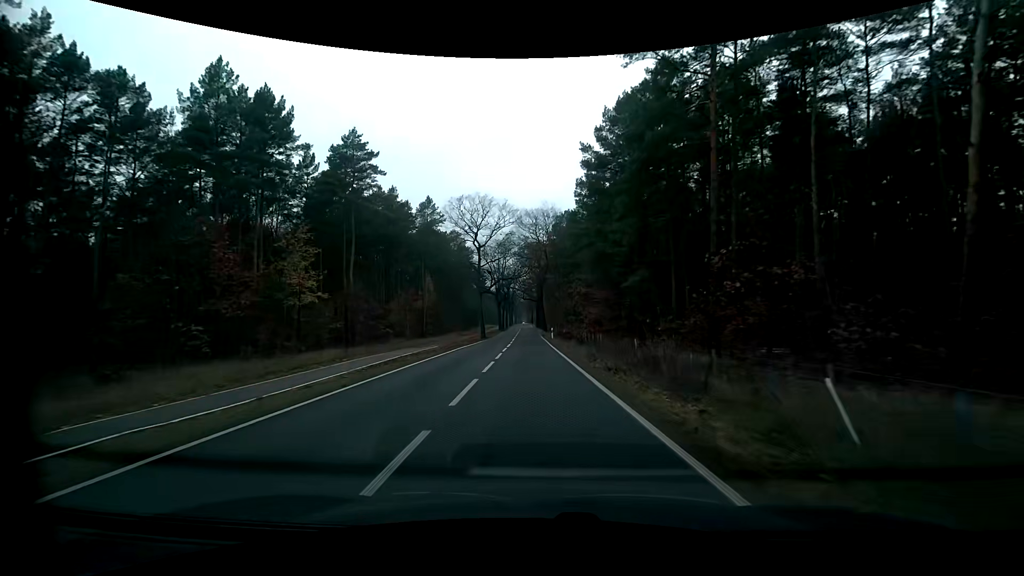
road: tertiary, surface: asphalt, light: Day
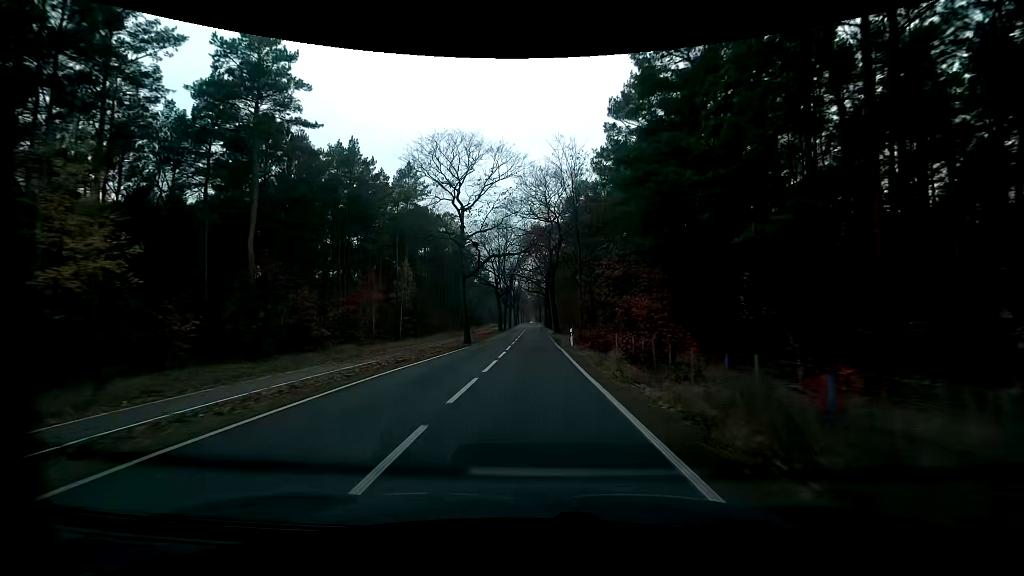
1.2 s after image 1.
(-0.2, +17.9) m; -1°
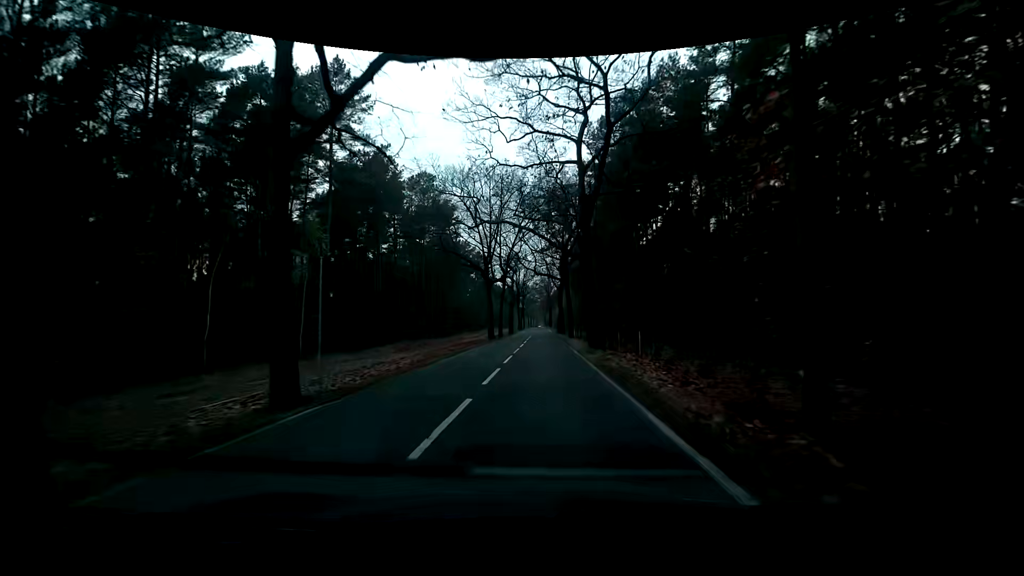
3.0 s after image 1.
(-0.4, +27.7) m; -1°
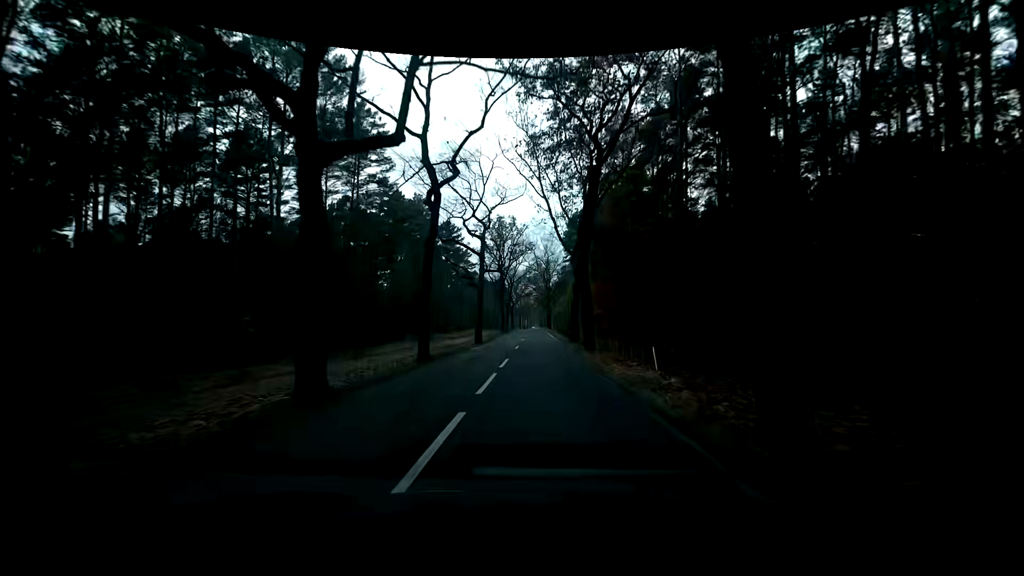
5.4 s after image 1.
(-0.2, +37.5) m; 0°
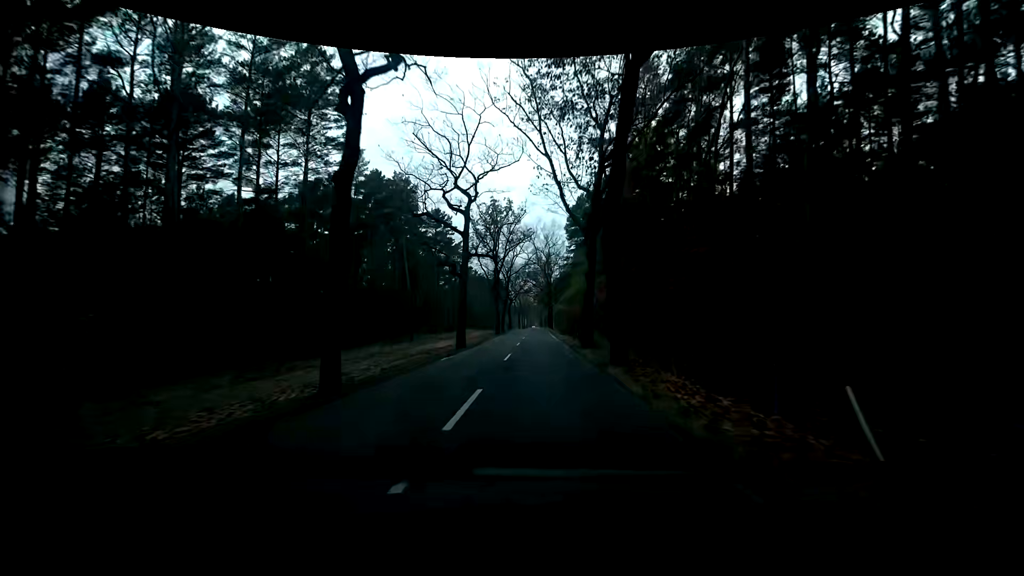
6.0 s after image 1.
(+0.1, +9.3) m; 0°
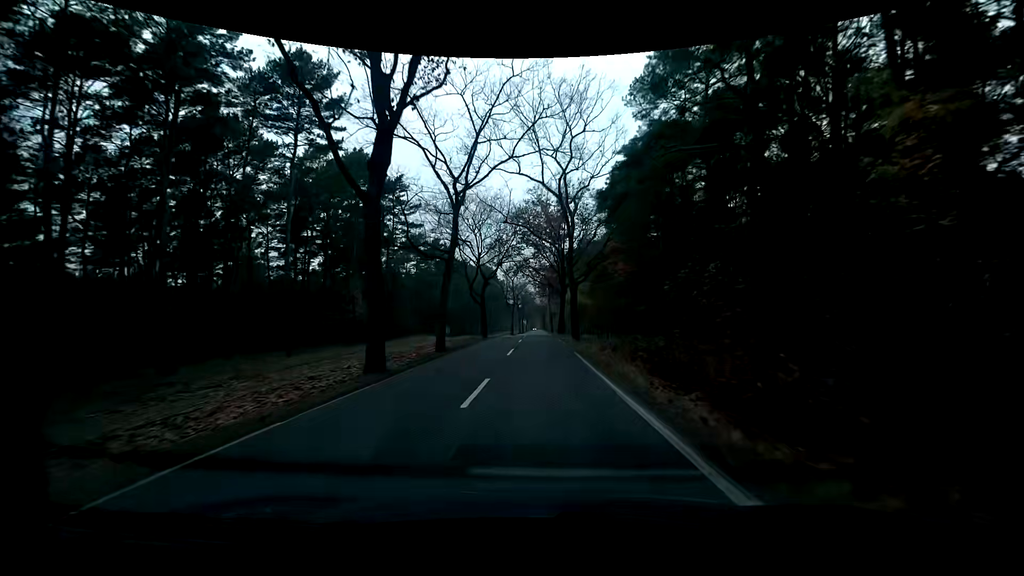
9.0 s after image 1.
(0.0, +46.6) m; 0°
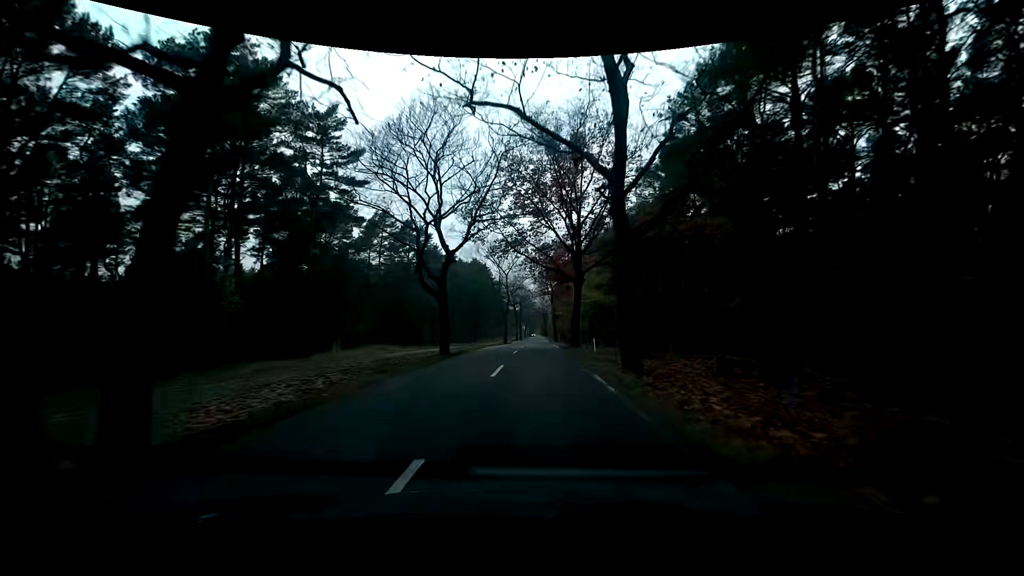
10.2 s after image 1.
(0.0, +18.9) m; 0°
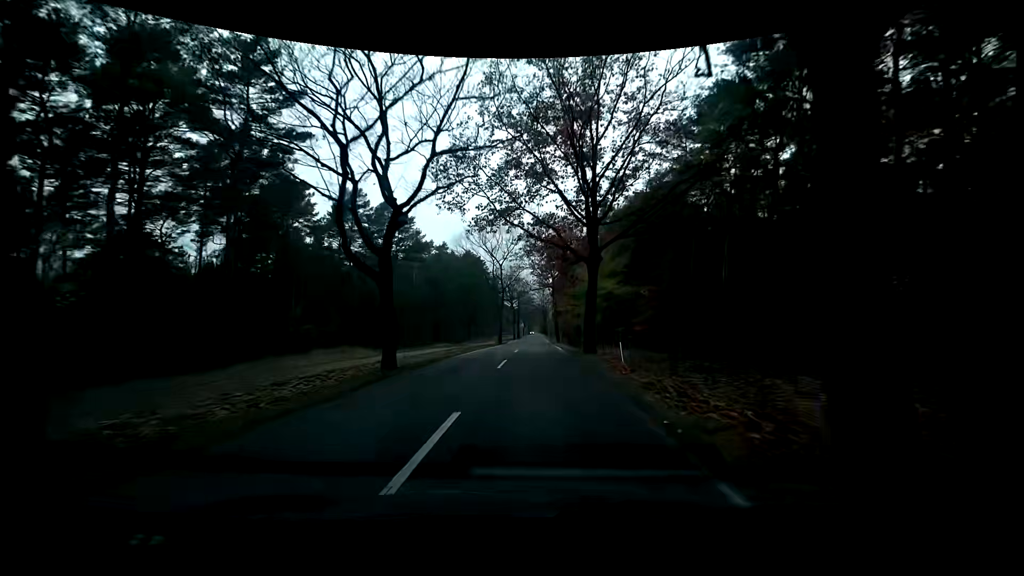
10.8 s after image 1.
(-0.1, +9.4) m; 0°
(0, +10) (0, +20) (0, +30) (0, +40) (0, +50) (0, +60) (0, +70) (0, +80) (0, +90) (0, +100) m
